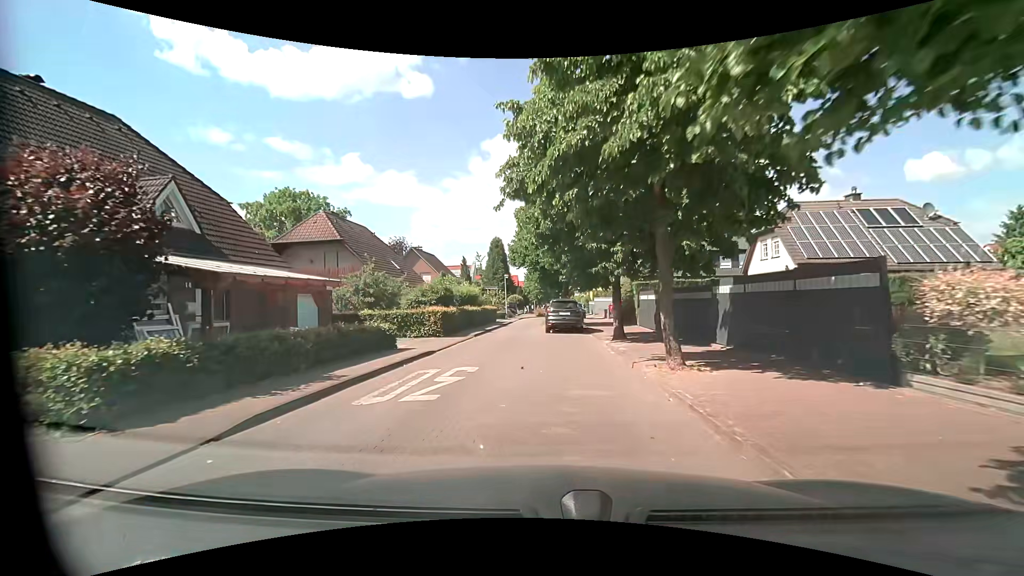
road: residential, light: Day
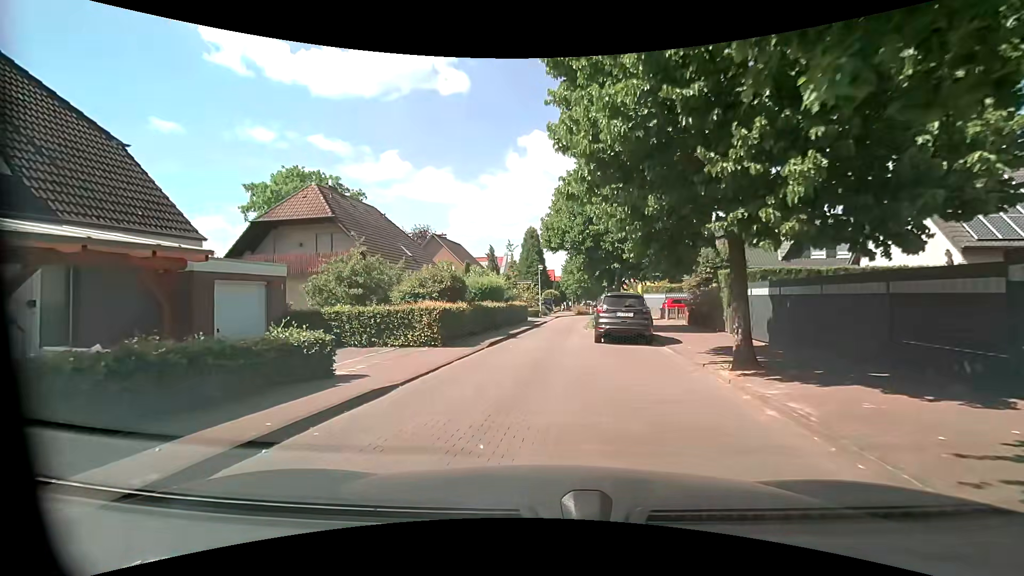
(-0.2, +7.5) m; -5°
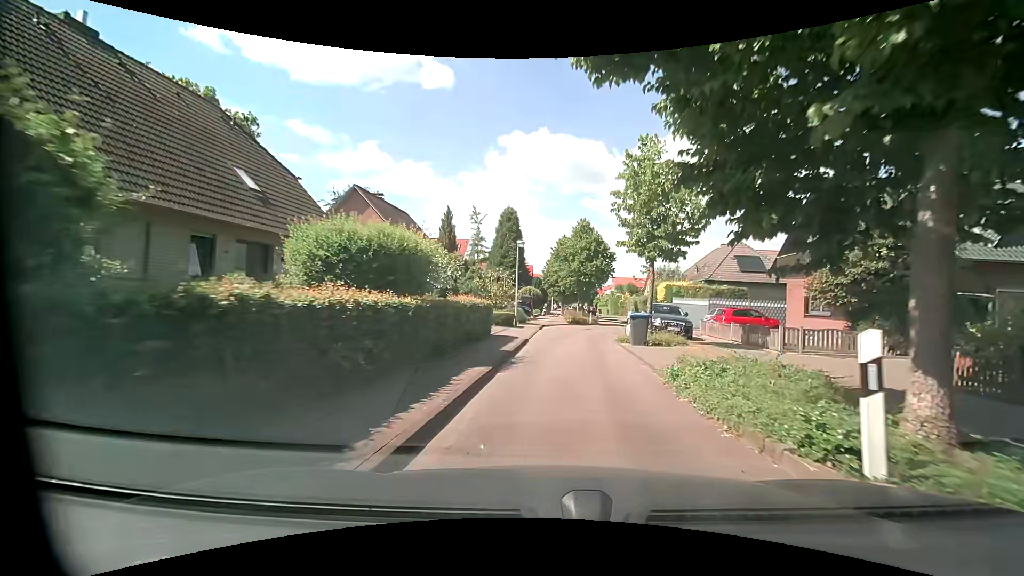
(0.0, +18.7) m; +4°
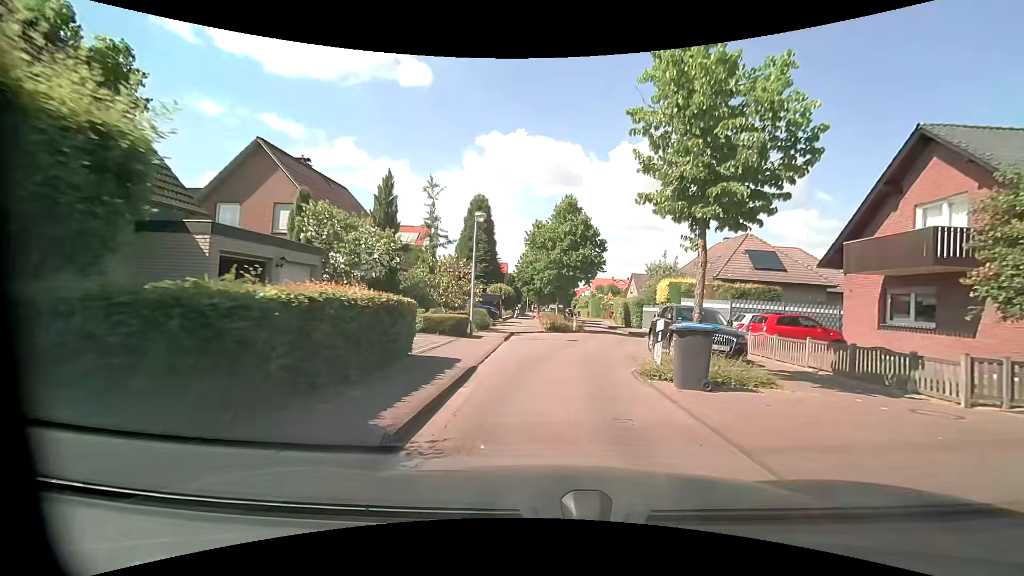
(+0.1, +8.5) m; +2°
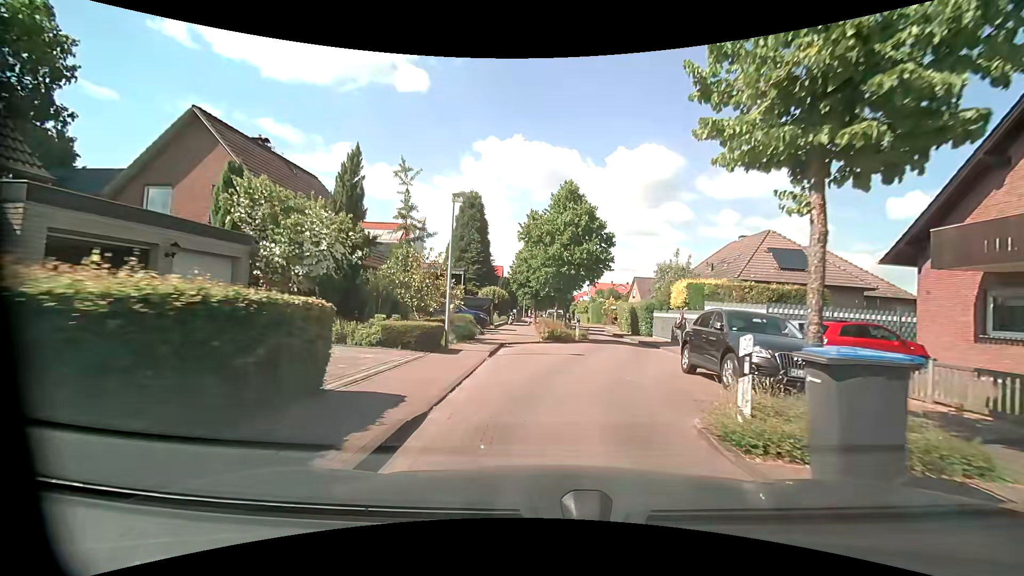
(+0.1, +4.4) m; +1°
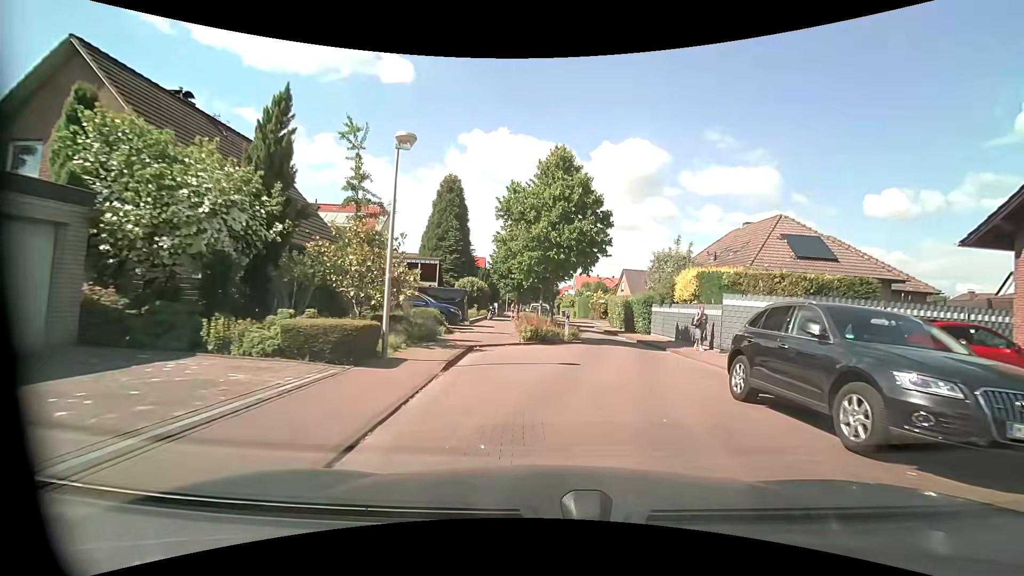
(0.0, +4.4) m; +2°
(+1, +10) (+2, +20) (+3, +30) (+2, +40) (+2, +50) (+1, +60) (0, +70) (0, +80) (-1, +90) (-1, +100) m
